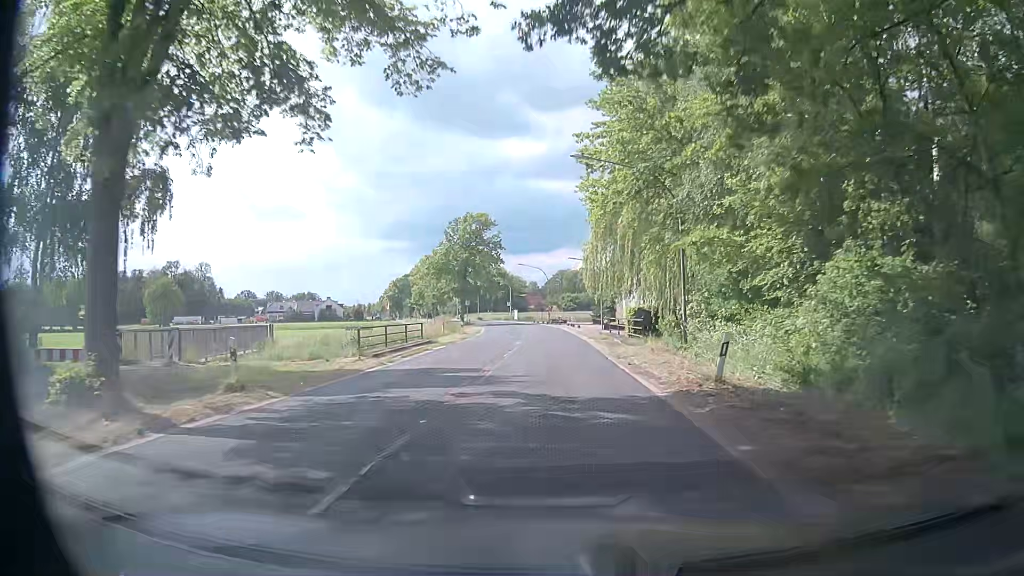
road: secondary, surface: asphalt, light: Day
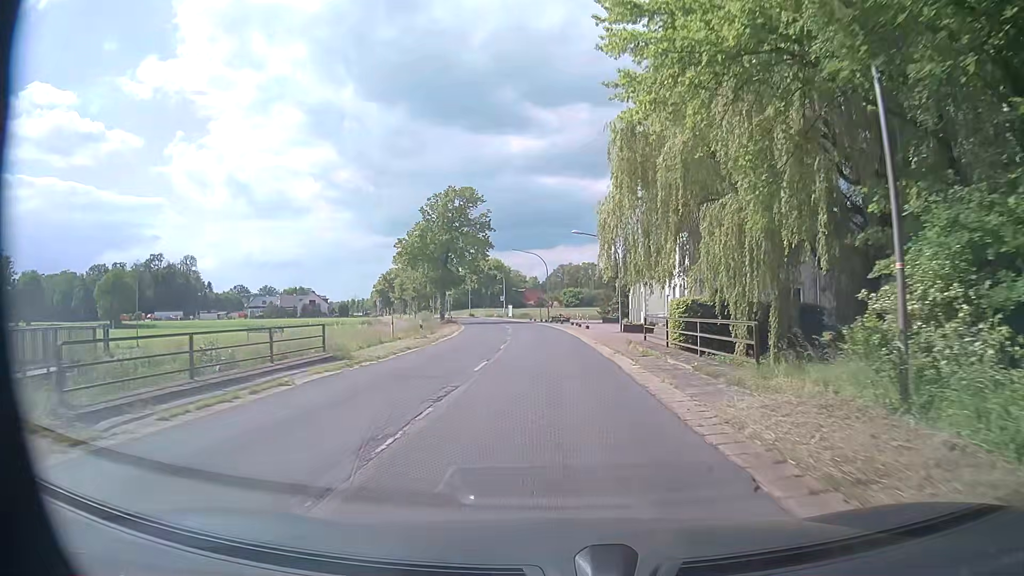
(-0.1, +15.8) m; -2°
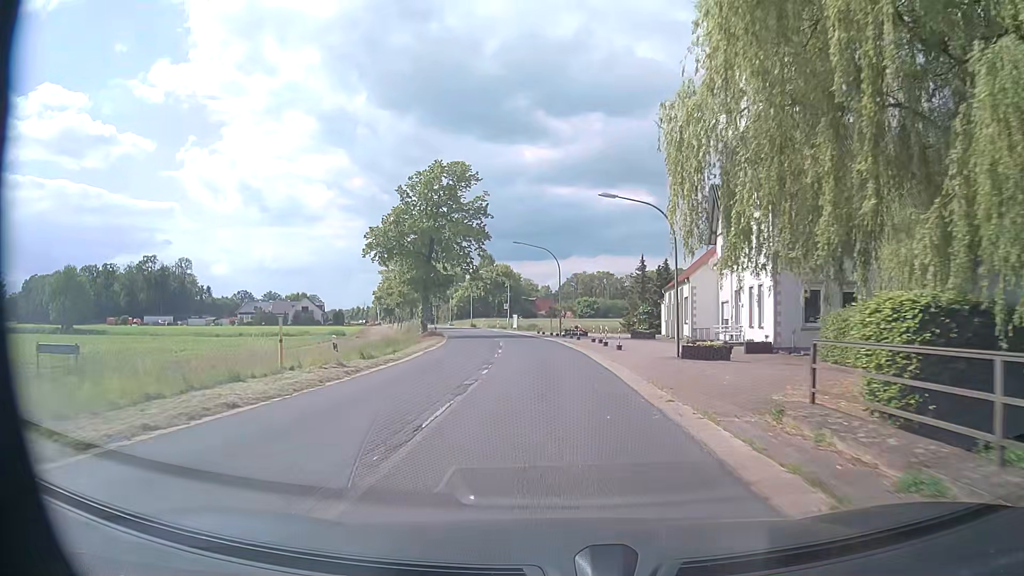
(+0.2, +15.8) m; 0°
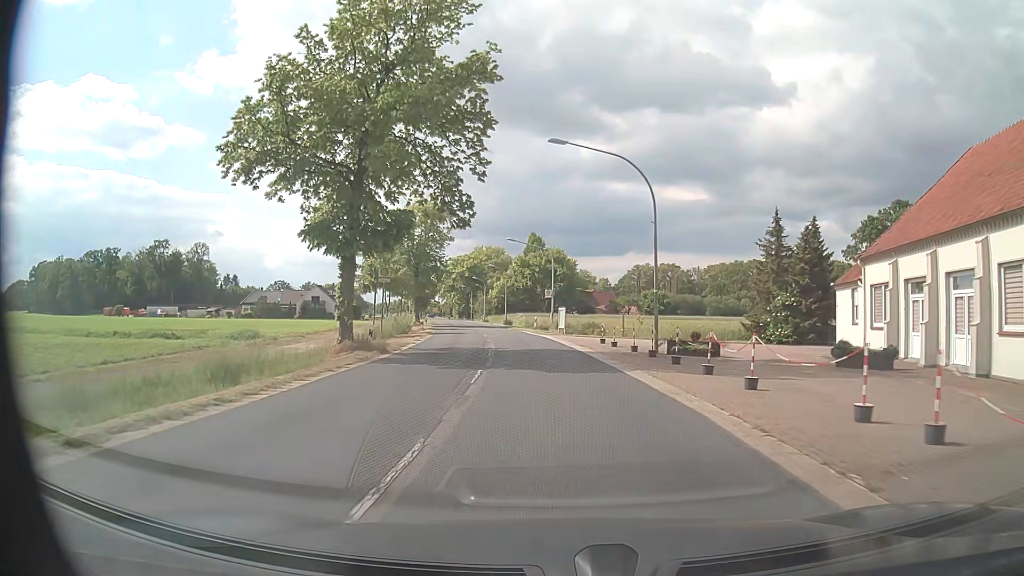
(-1.2, +31.5) m; -5°
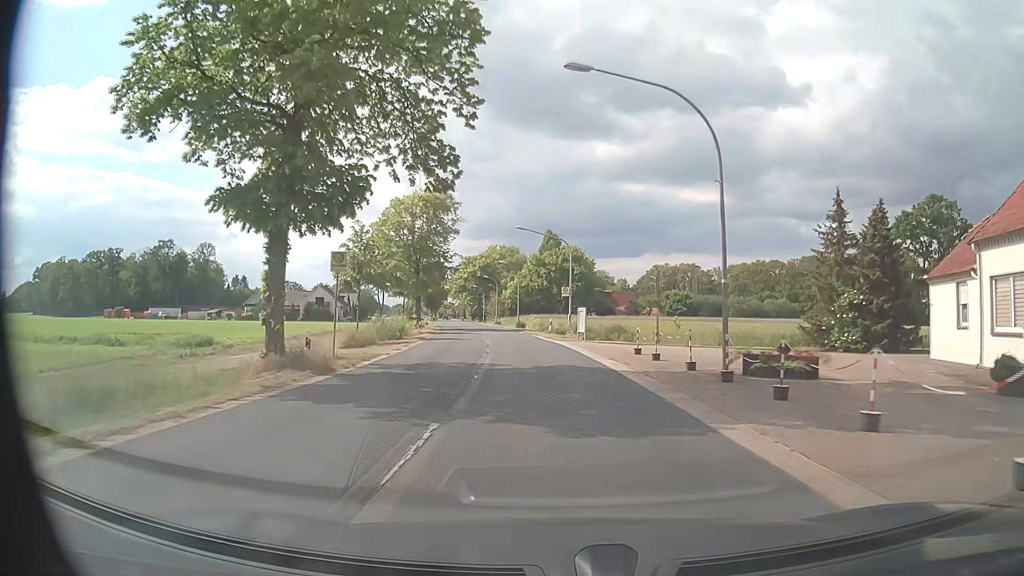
(-0.1, +7.9) m; -1°
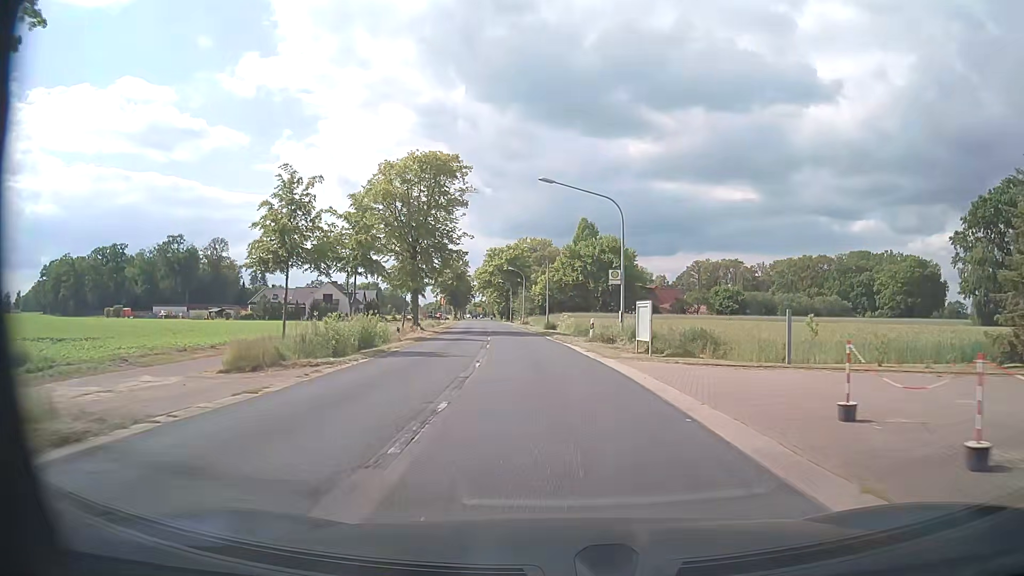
(-0.4, +15.8) m; -3°
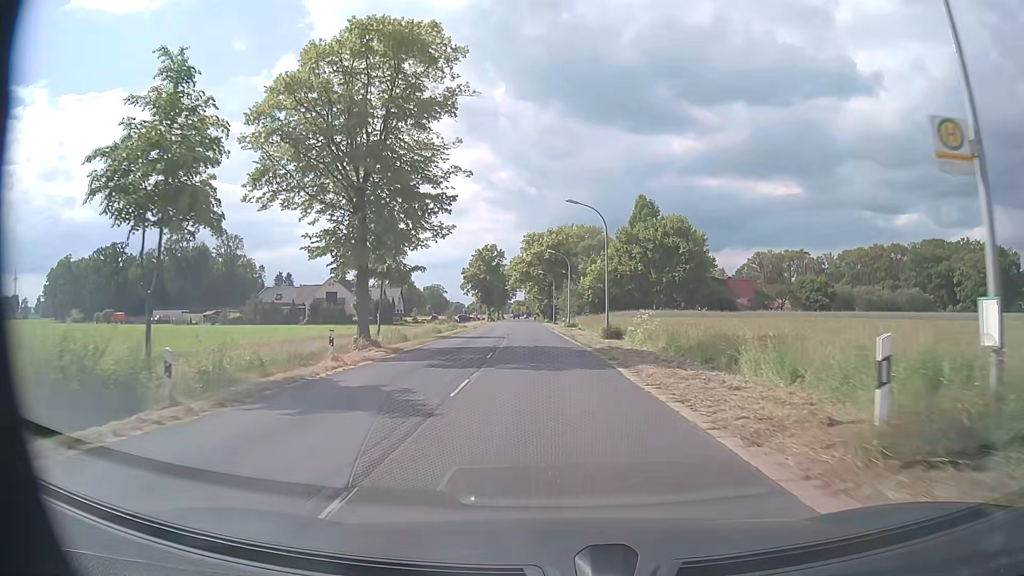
(-1.0, +23.7) m; -4°
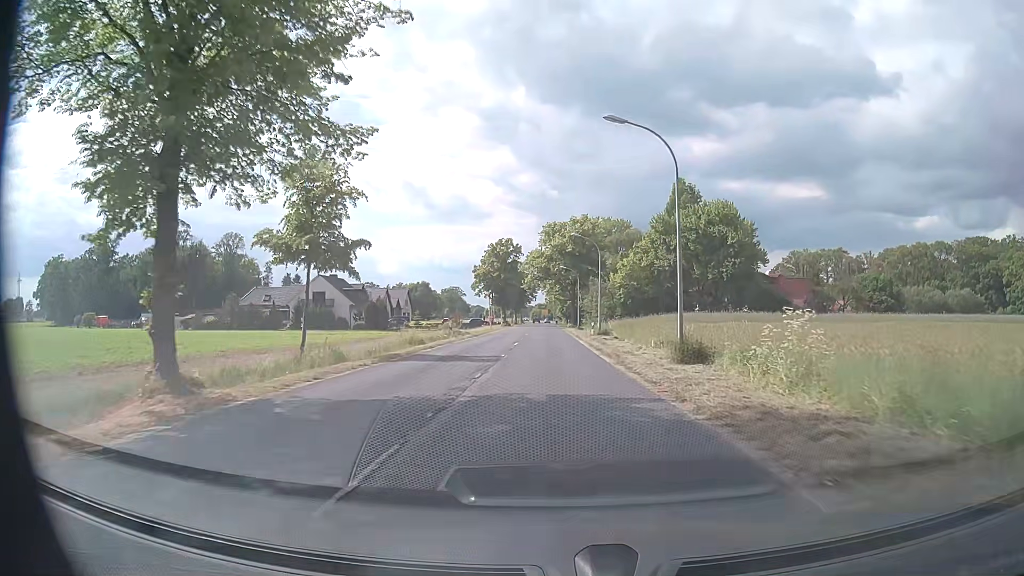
(-0.5, +15.8) m; -3°
(0, +10) (0, +20) (0, +30) (0, +40) (0, +50) (-1, +60) (-1, +70) (-1, +80) (-1, +90) (-1, +100) m
